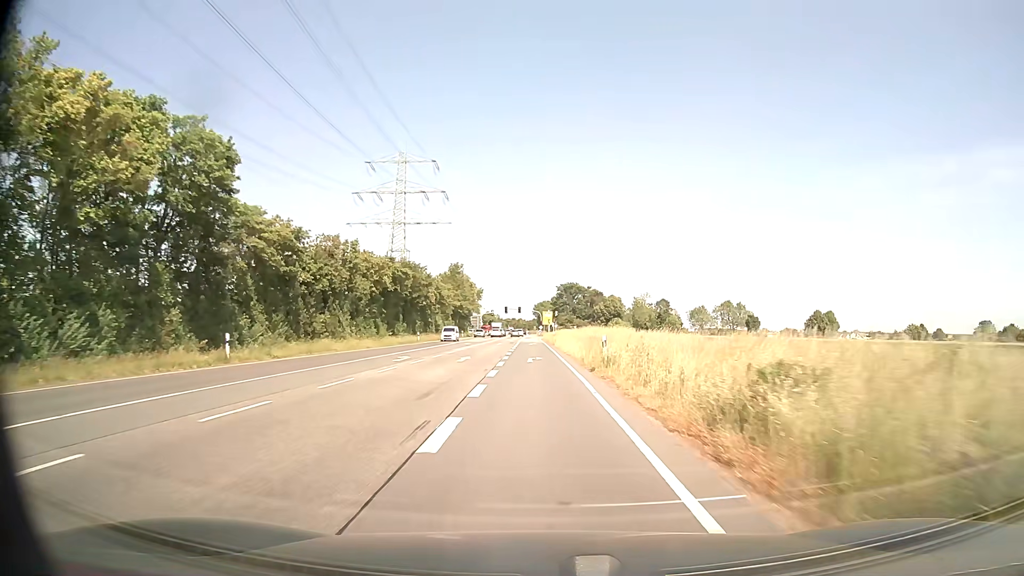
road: secondary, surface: asphalt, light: Day
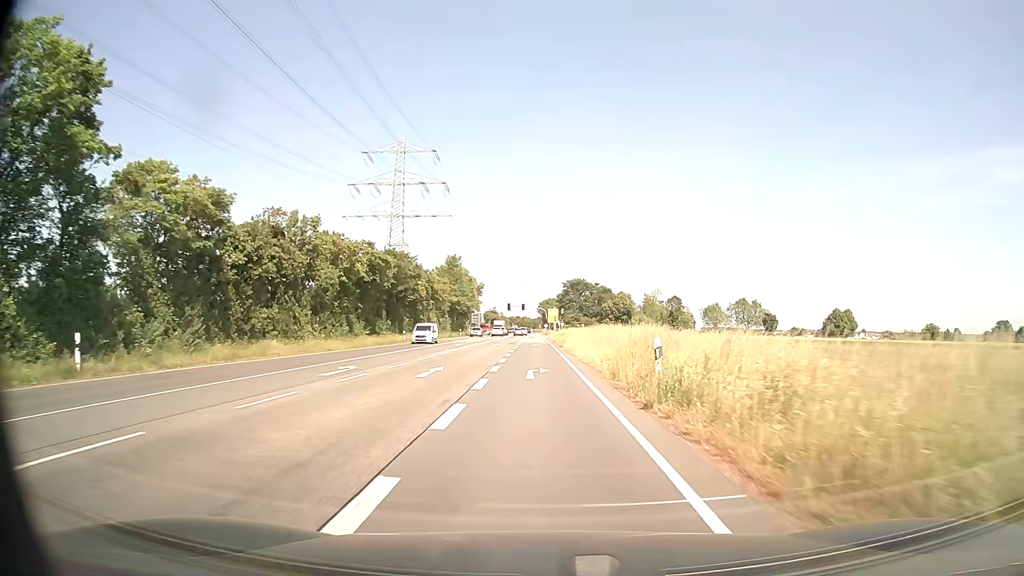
(0.0, +10.4) m; -1°
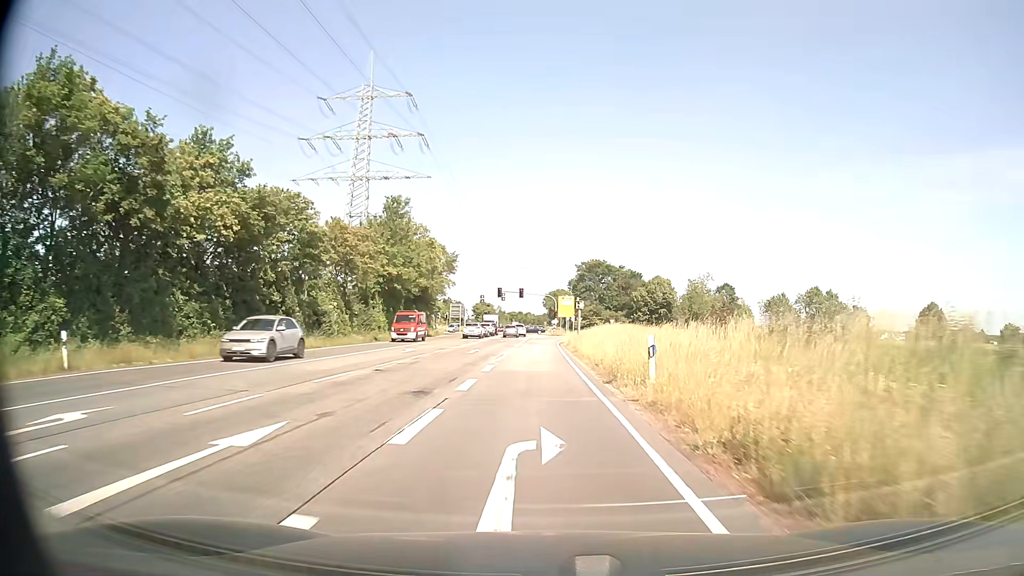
(-0.3, +49.2) m; 0°
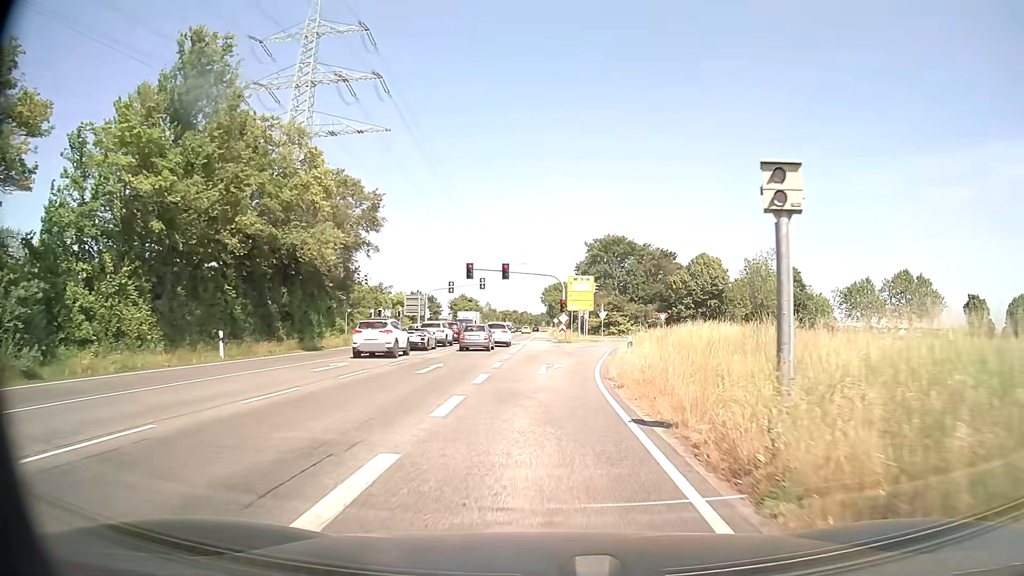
(-0.1, +39.2) m; 0°
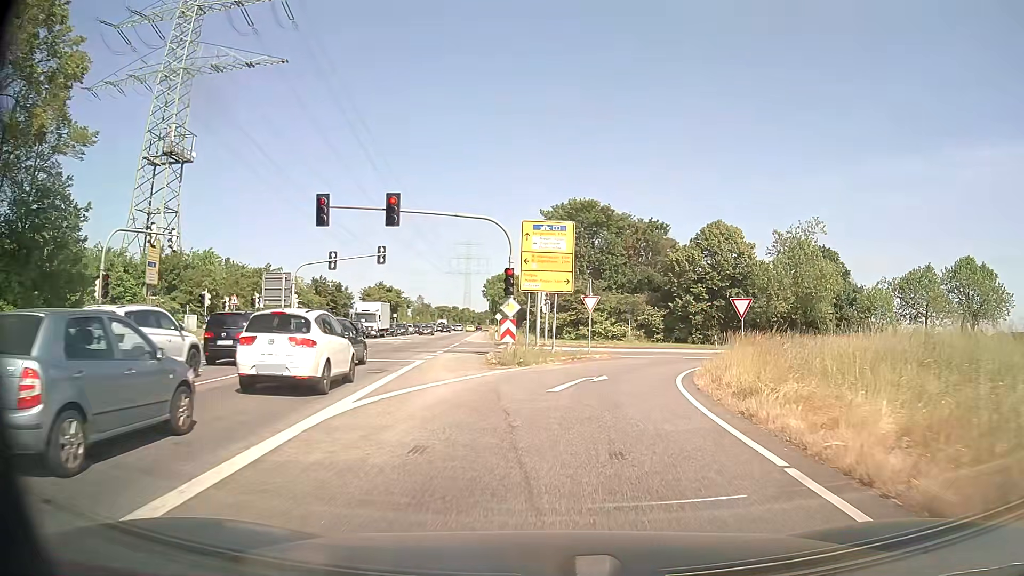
(+0.8, +30.6) m; +5°
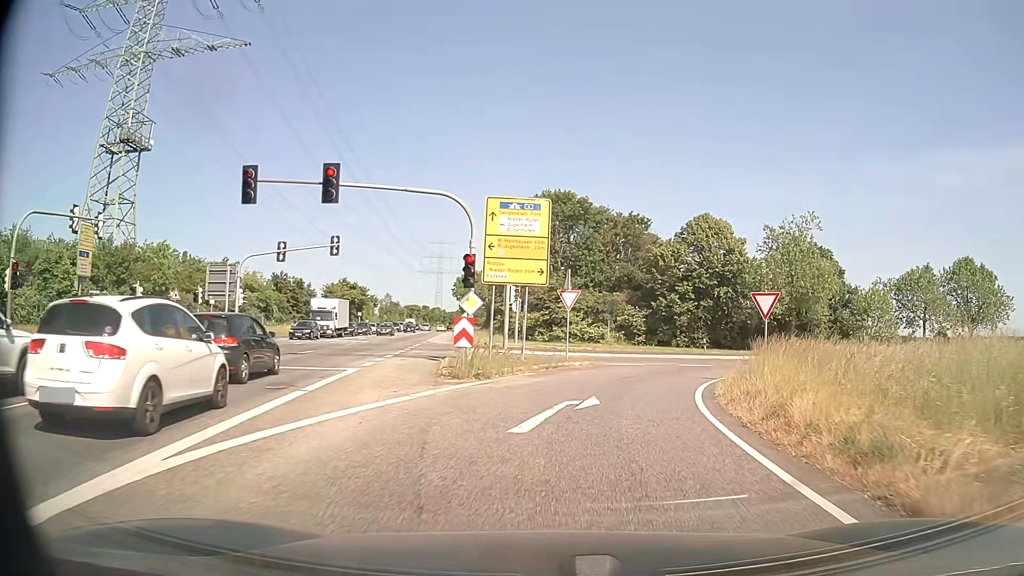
(+0.1, +5.2) m; +2°
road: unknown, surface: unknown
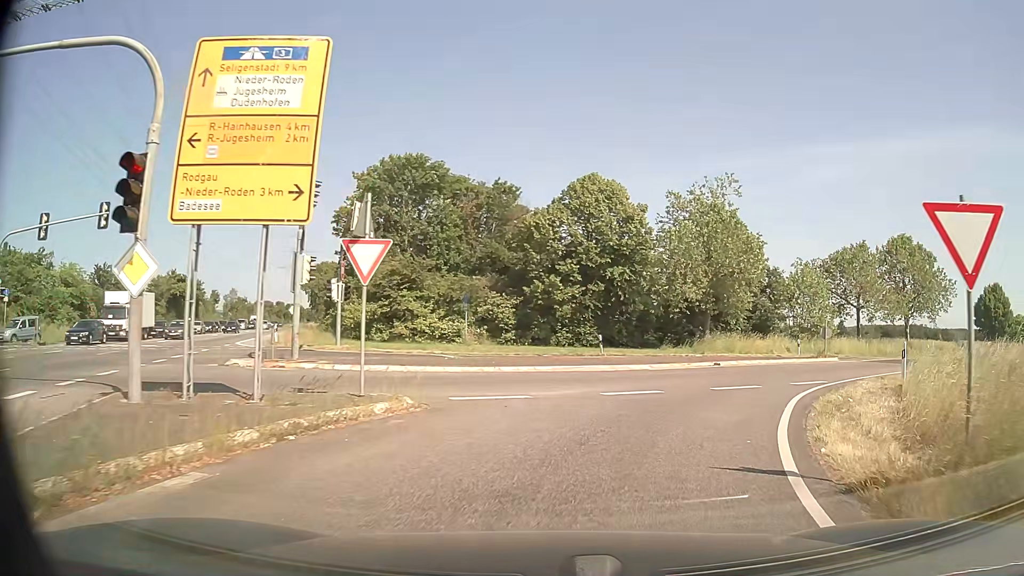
(+1.2, +13.2) m; +12°
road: secondary_link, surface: asphalt
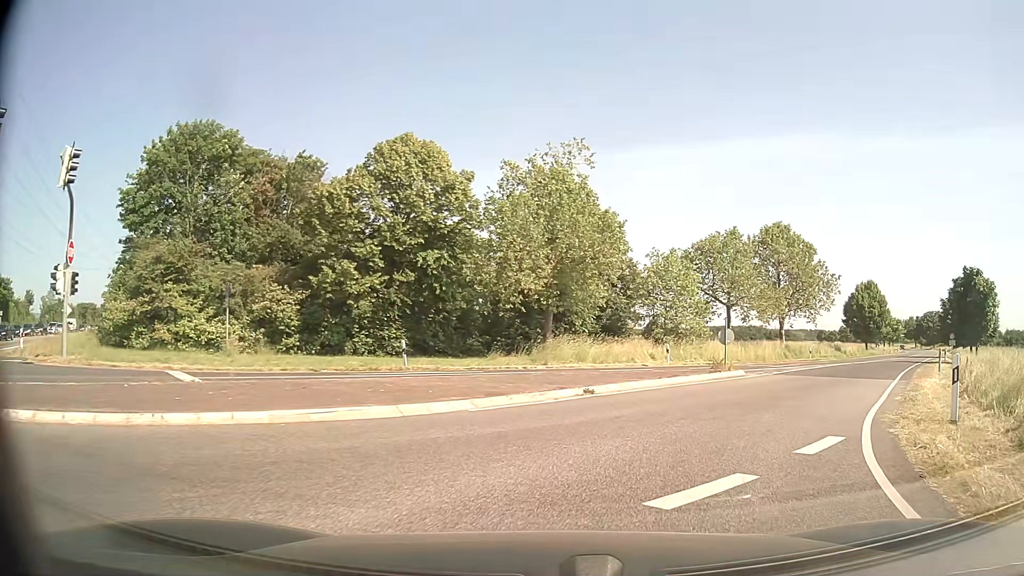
(+1.1, +9.9) m; +14°
(+2, +10) (+6, +19) (+12, +27) (+18, +35) (+25, +42) (+31, +50) (+37, +58) (+43, +66) (+49, +74) (+55, +82) m
